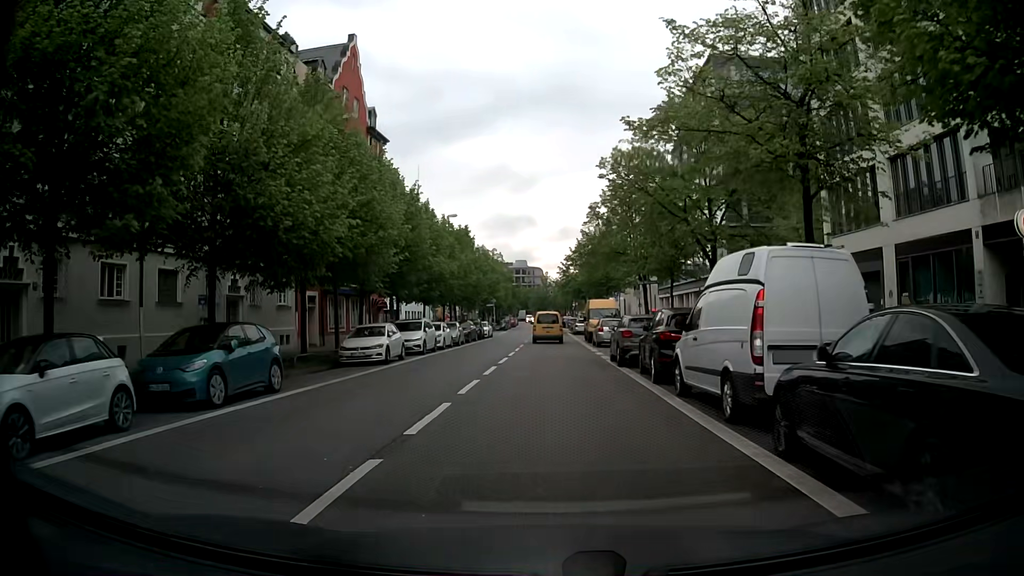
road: tertiary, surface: asphalt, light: Day
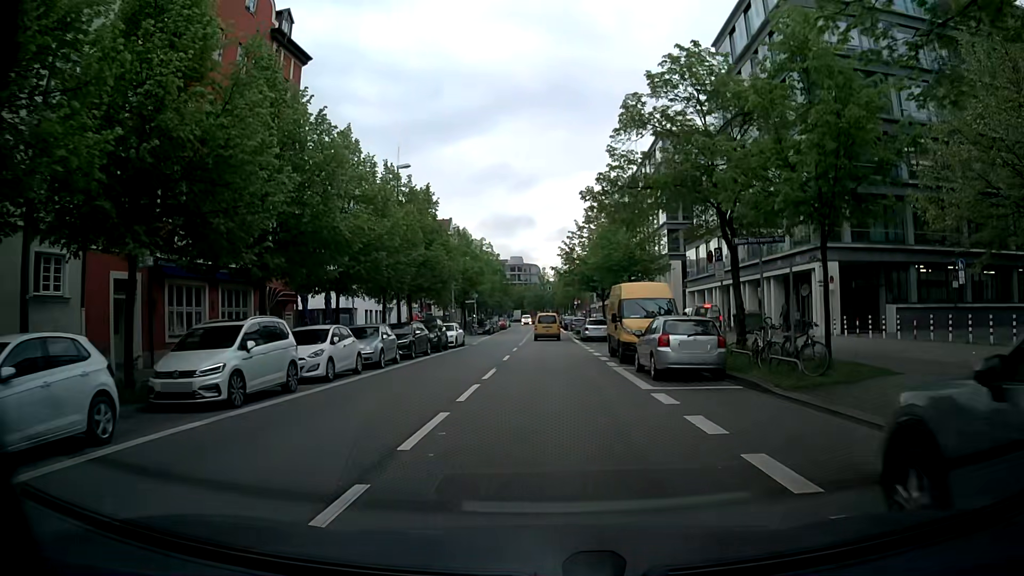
(0.0, +18.9) m; 0°
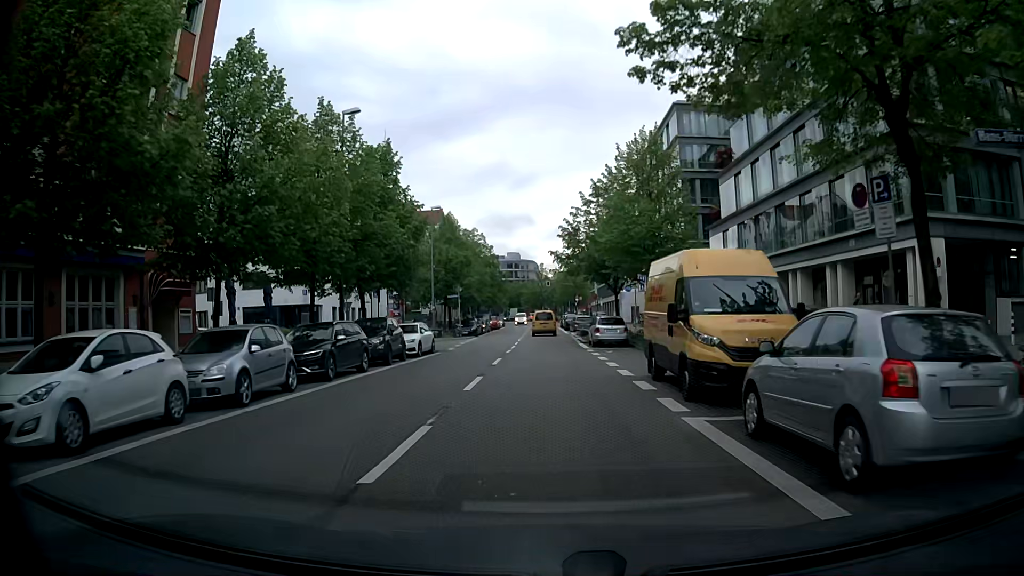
(+0.1, +10.5) m; +1°
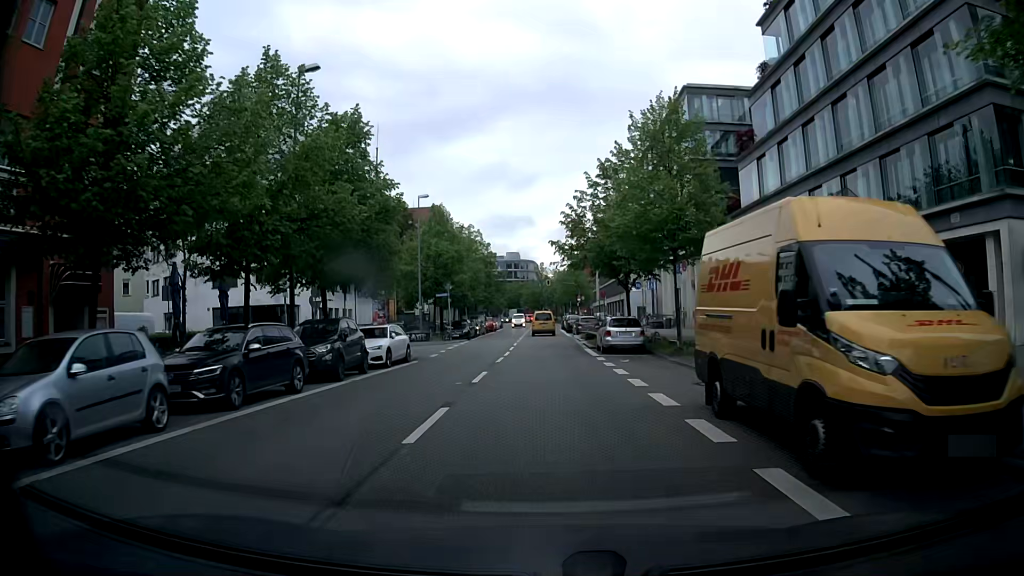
(0.0, +5.6) m; 0°
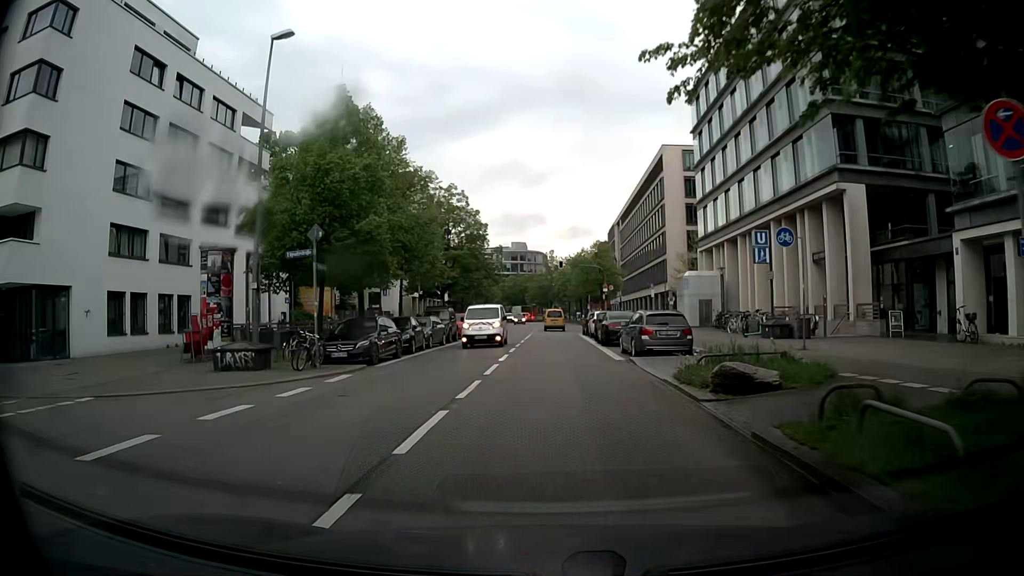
(-0.5, +29.0) m; -1°
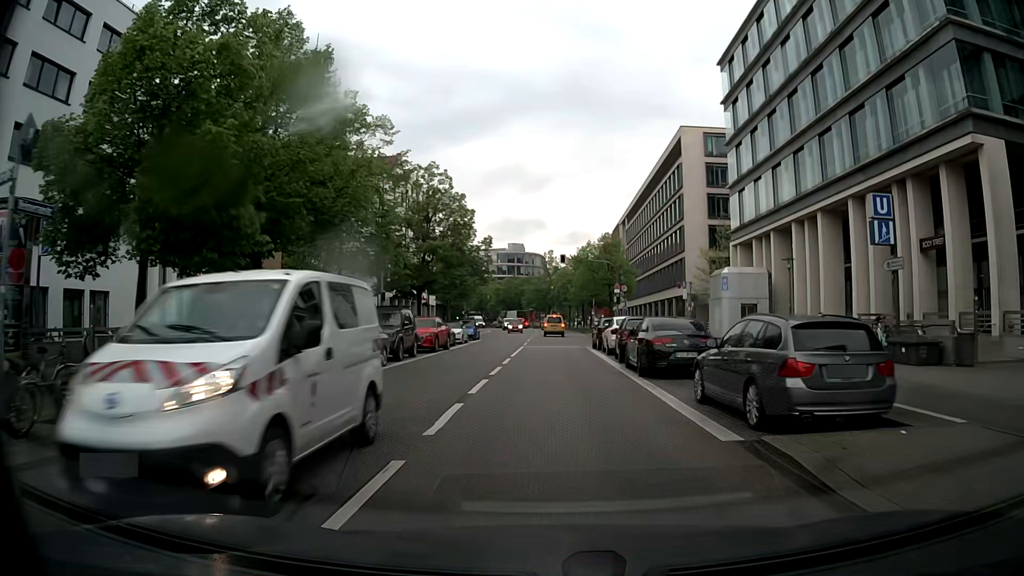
(0.0, +12.1) m; 0°
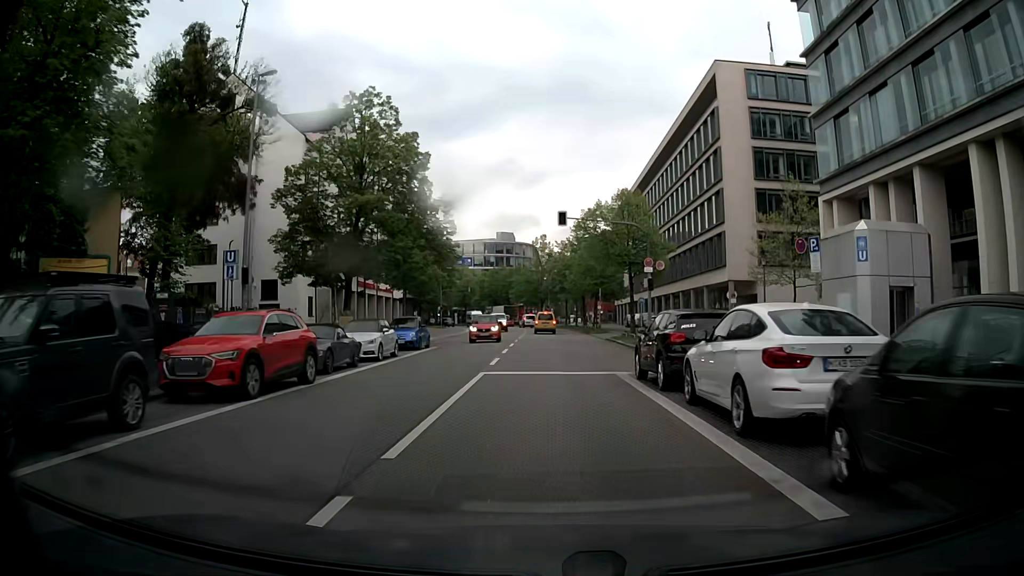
(+0.2, +19.3) m; +1°
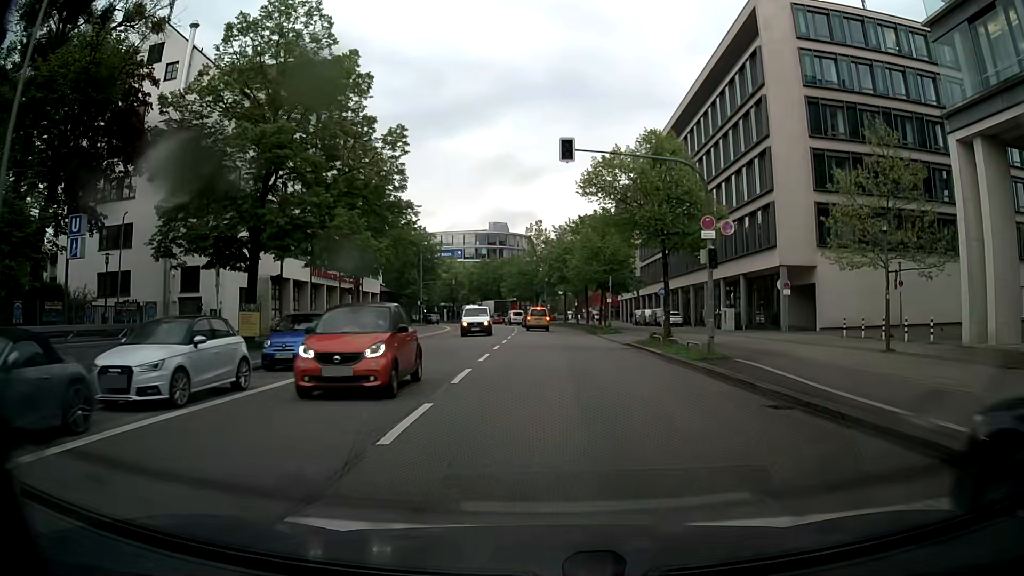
(0.0, +12.8) m; +1°
(0, +10) (0, +20) (0, +30) (-1, +40) (-1, +50) (-2, +60) (-3, +70) (-4, +80) (-7, +90) (-10, +99) m
